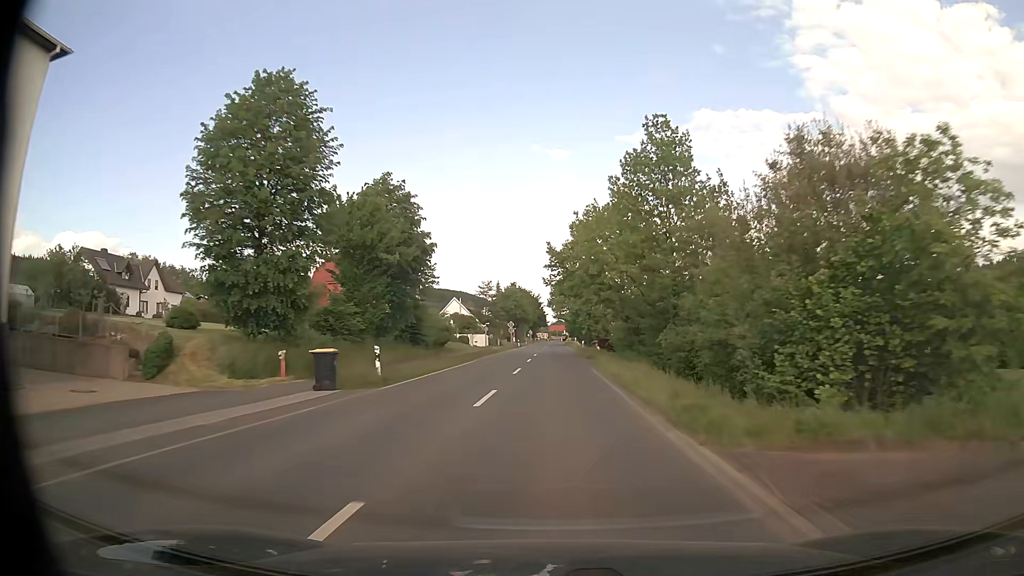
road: secondary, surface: asphalt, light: Day
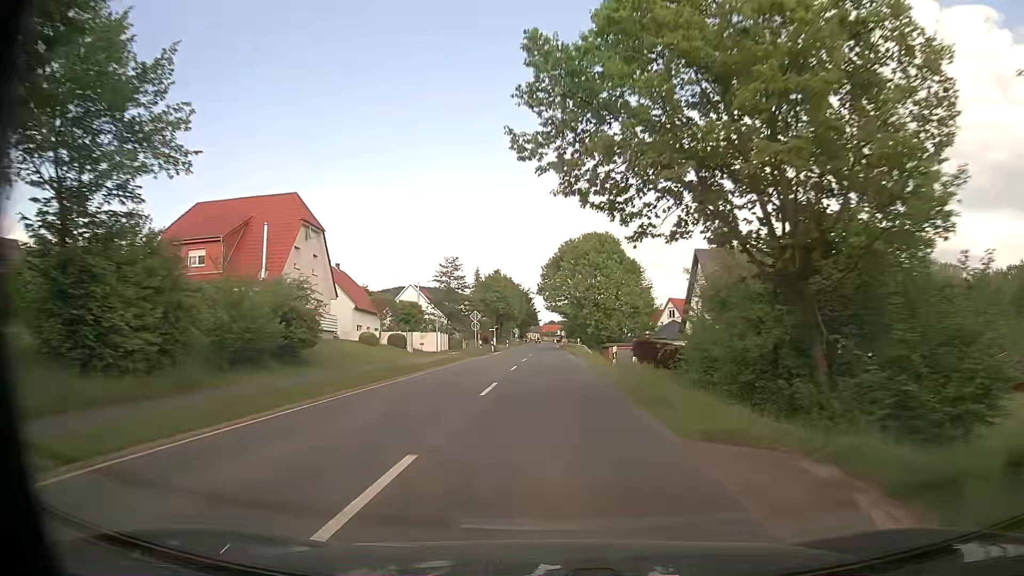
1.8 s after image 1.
(+0.3, +34.3) m; +1°
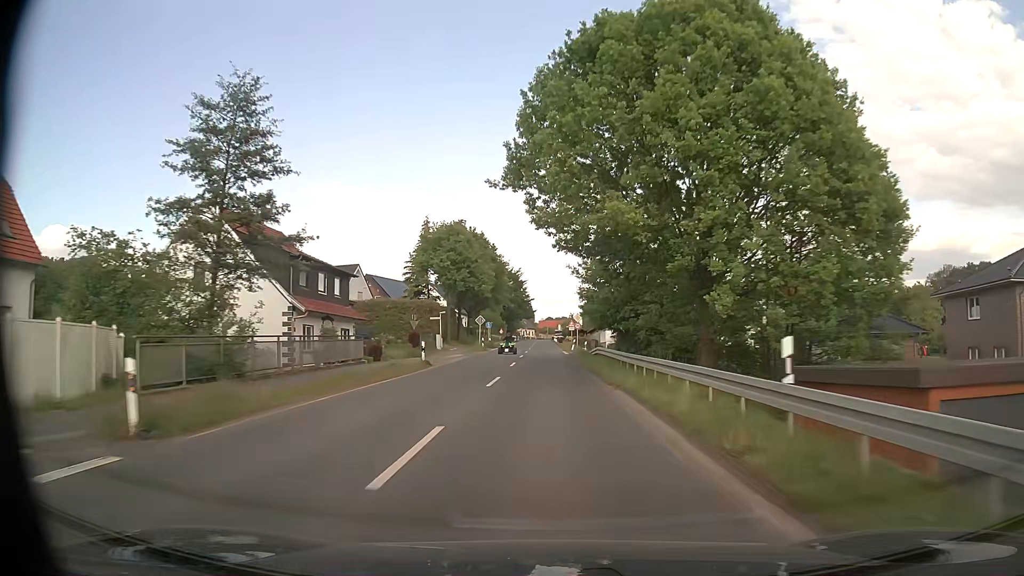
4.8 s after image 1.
(+0.2, +57.9) m; 0°
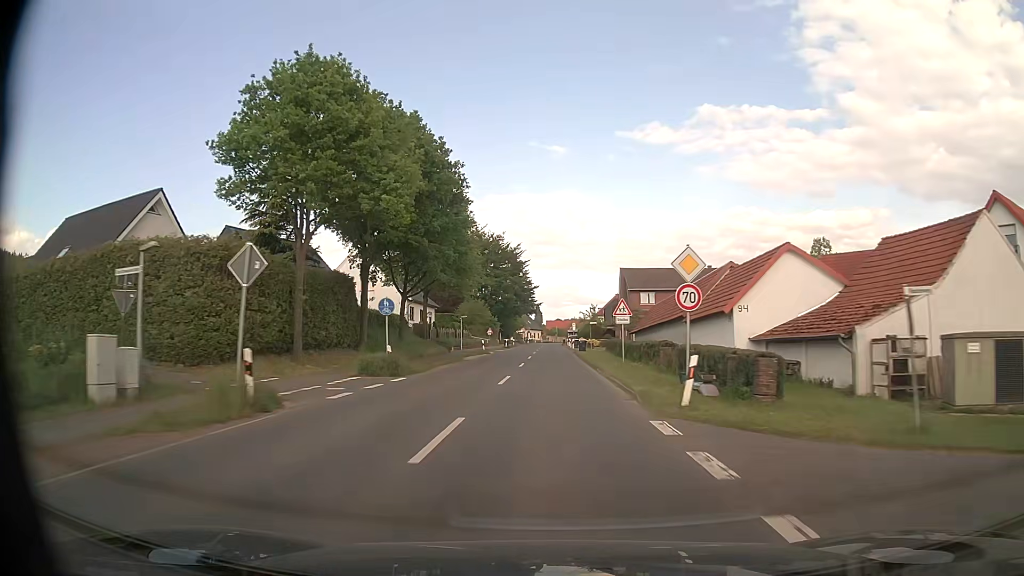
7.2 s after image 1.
(-0.3, +47.0) m; -1°
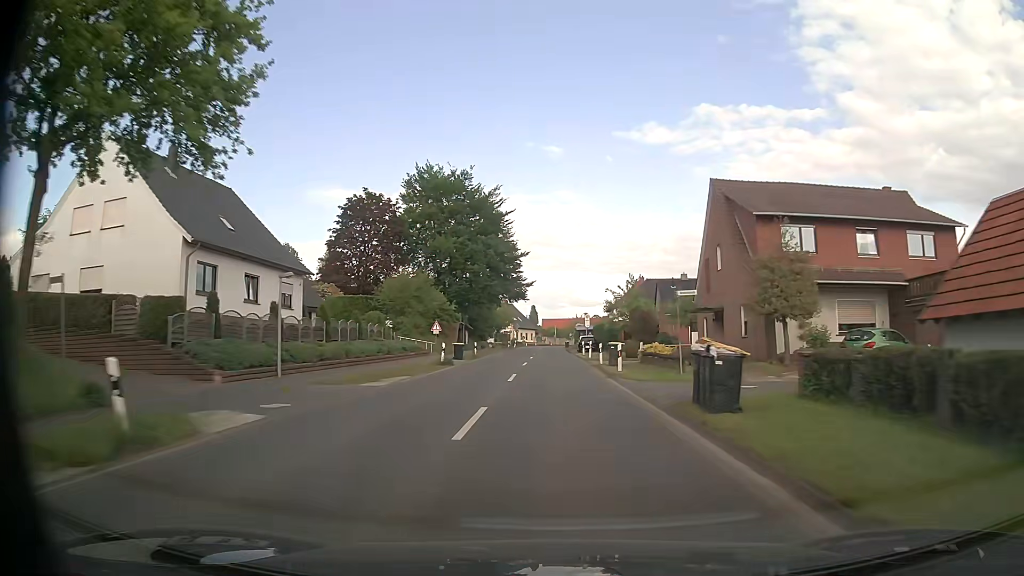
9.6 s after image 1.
(-0.1, +46.7) m; 0°
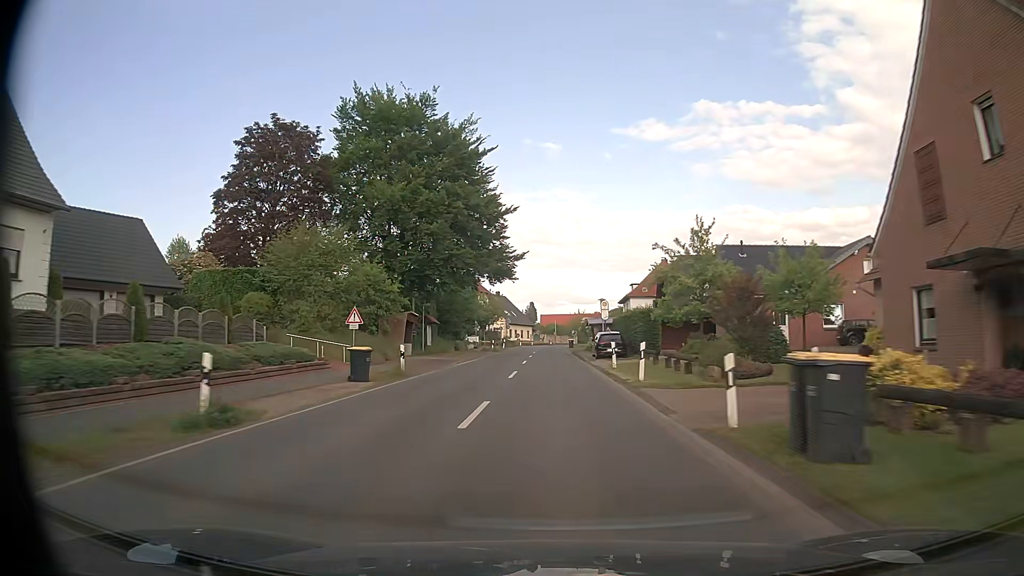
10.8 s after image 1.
(+0.1, +23.1) m; 0°
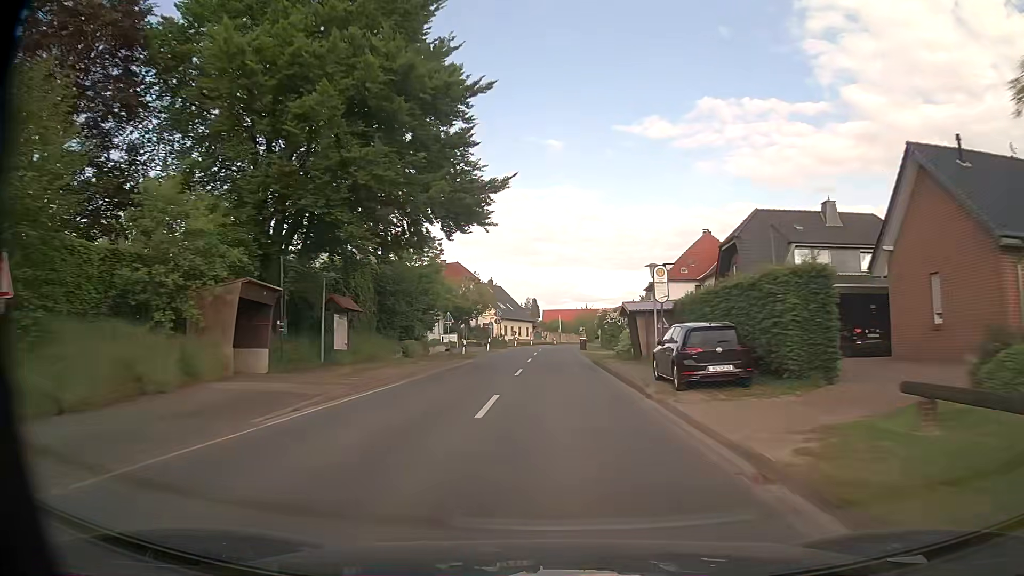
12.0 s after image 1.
(0.0, +23.0) m; 0°
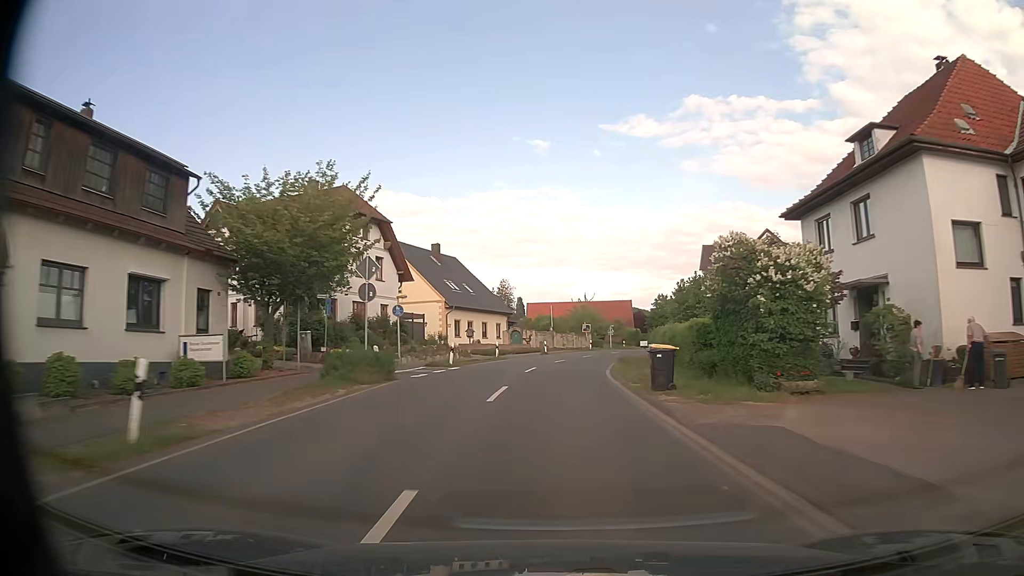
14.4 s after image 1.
(+0.1, +45.6) m; +1°
(0, +10) (+1, +20) (+1, +30) (+2, +40) (+4, +50) (+7, +59) (+9, +69) (+13, +78) (+16, +88) (+20, +97) m
